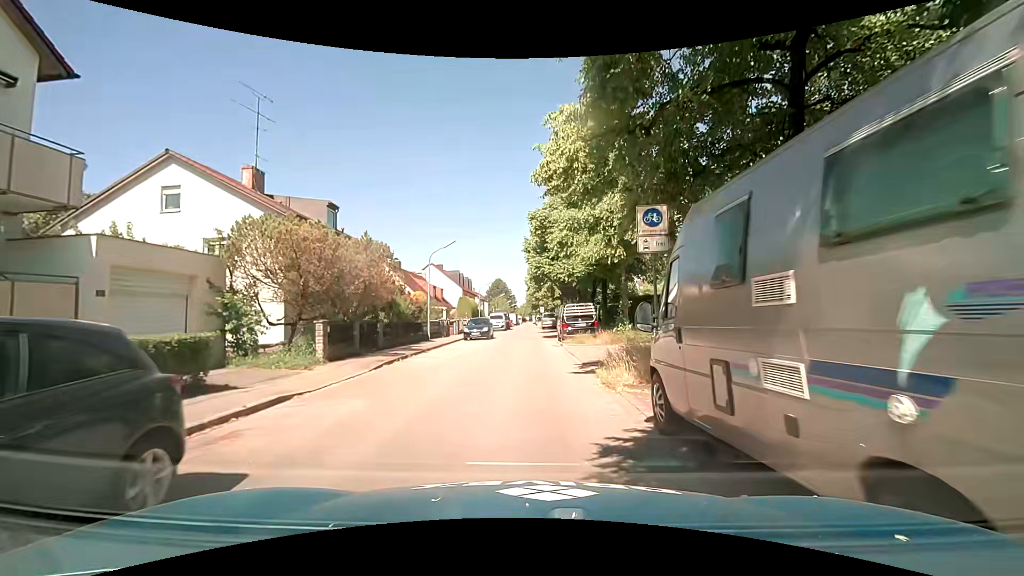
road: residential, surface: asphalt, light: Day
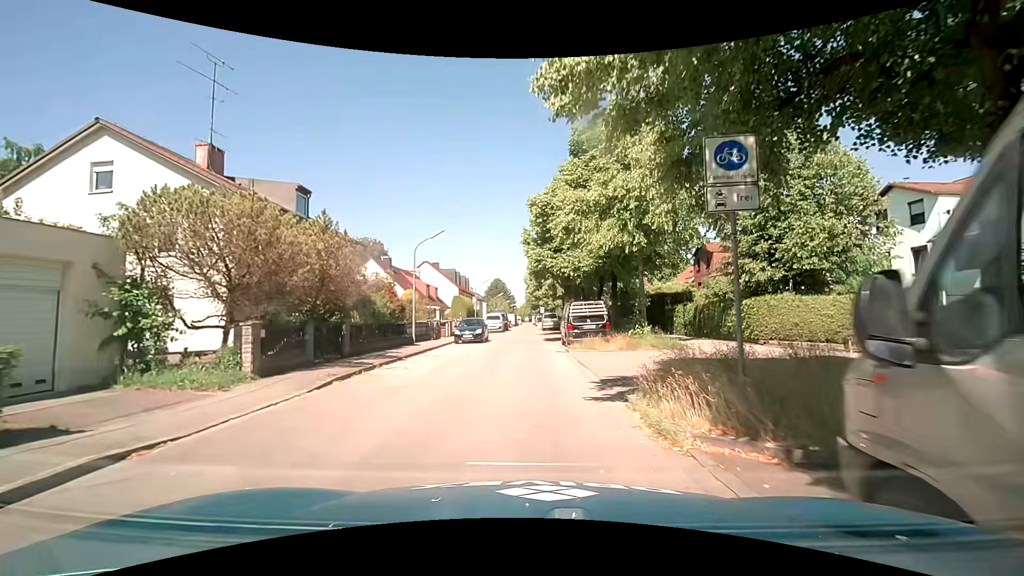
(-0.1, +3.8) m; +1°
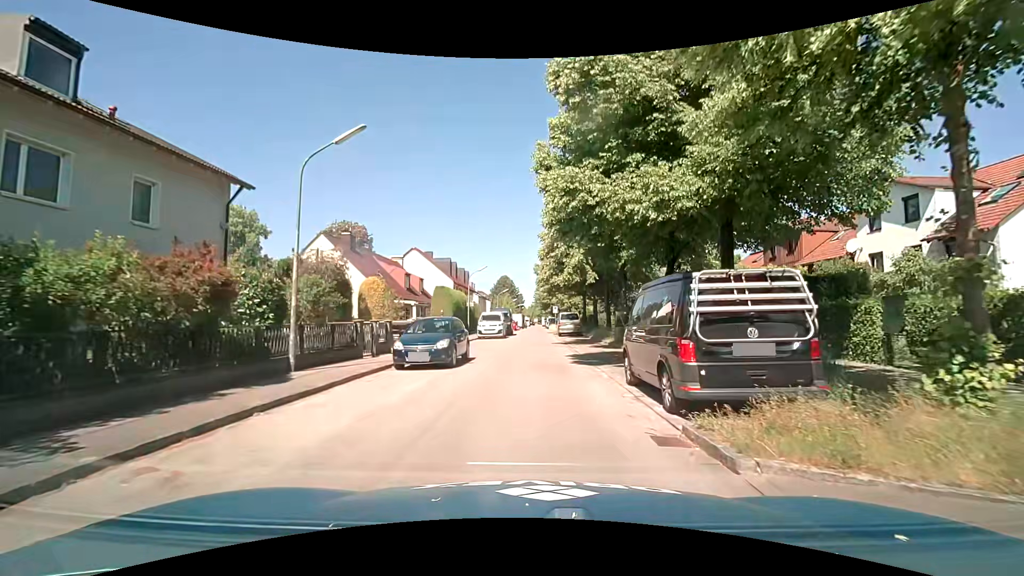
(-0.7, +14.6) m; -3°
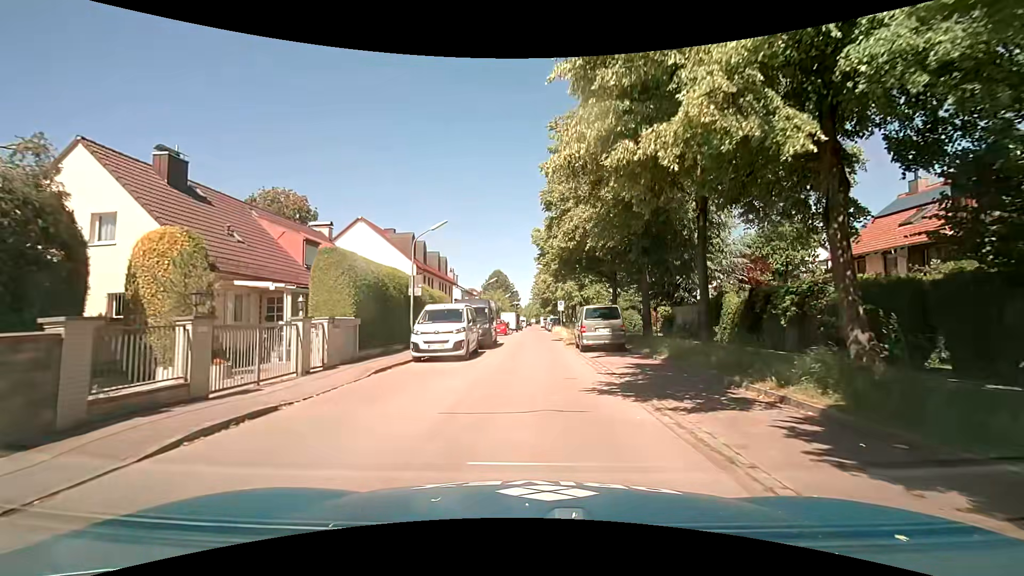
(+0.2, +19.5) m; 0°
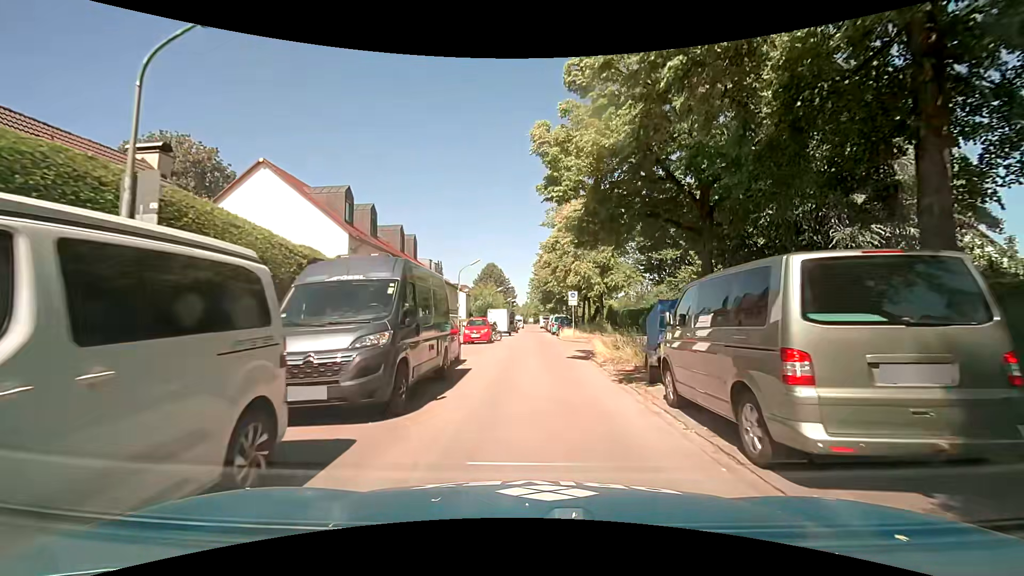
(+0.3, +16.4) m; +1°
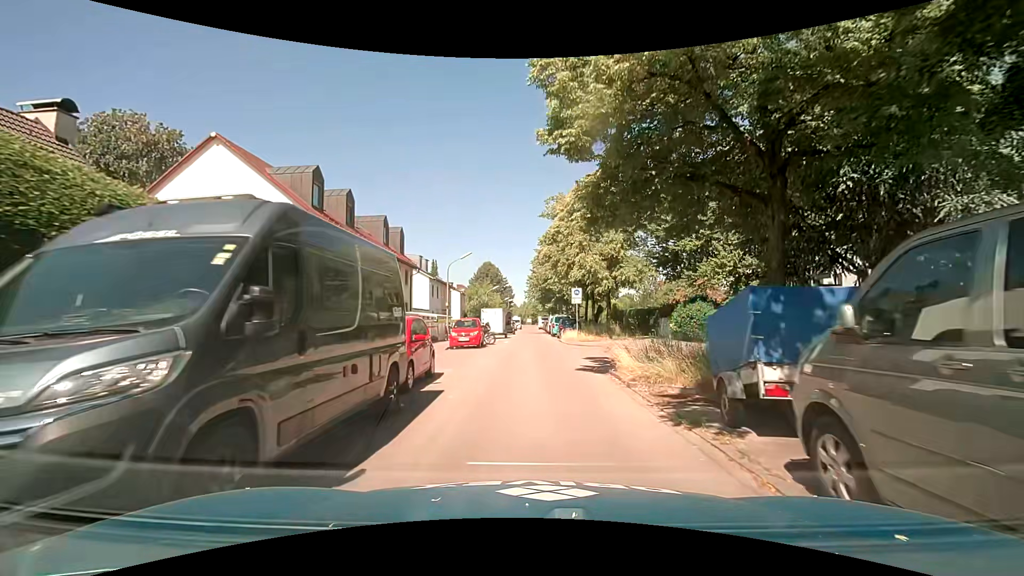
(0.0, +4.2) m; +1°
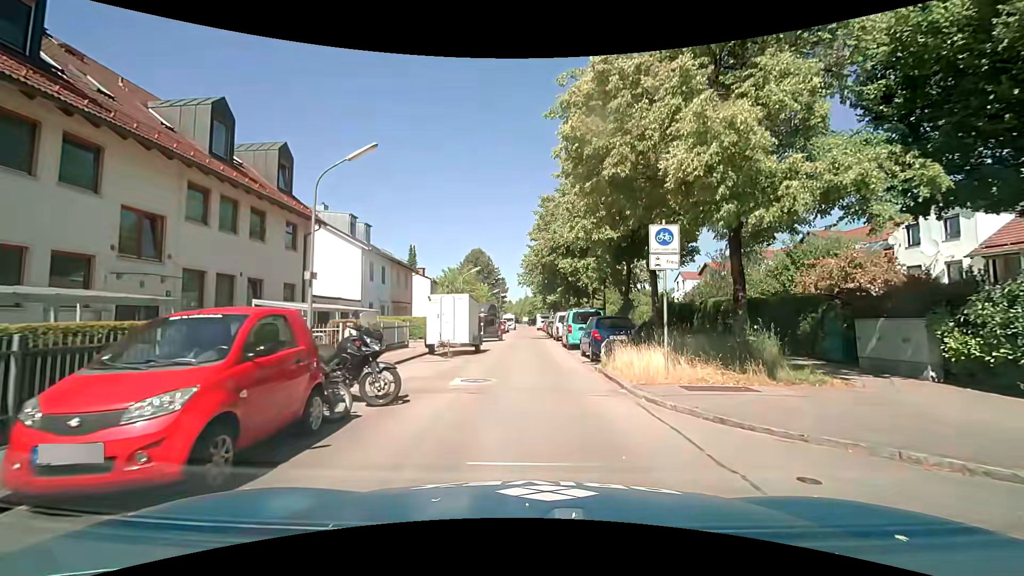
(-0.1, +20.4) m; -1°
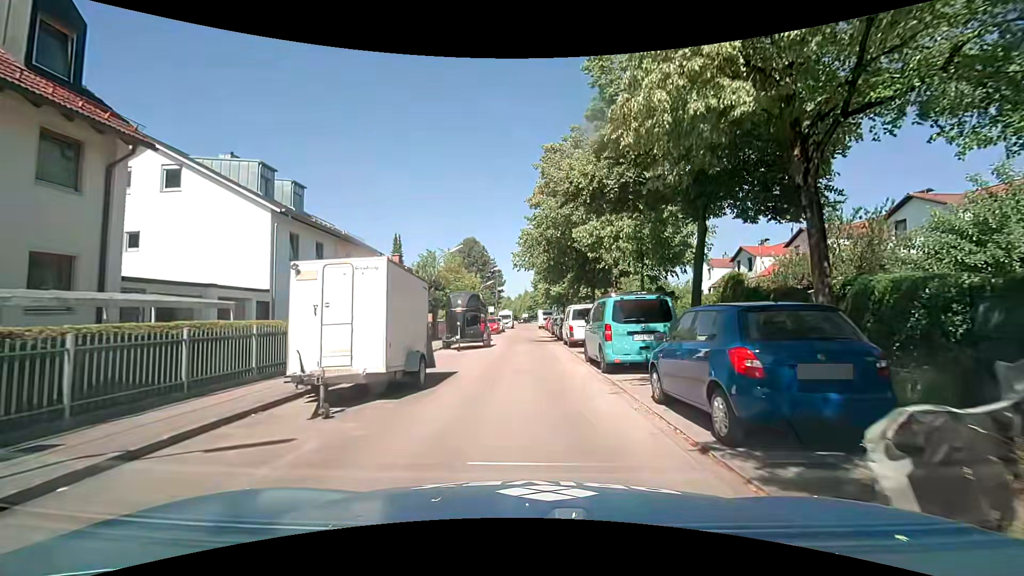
(+0.1, +11.3) m; 0°
(0, +10) (0, +20) (0, +30) (0, +40) (0, +50) (+1, +60) (+1, +70) (+1, +80) (+1, +90) (+1, +100) m
